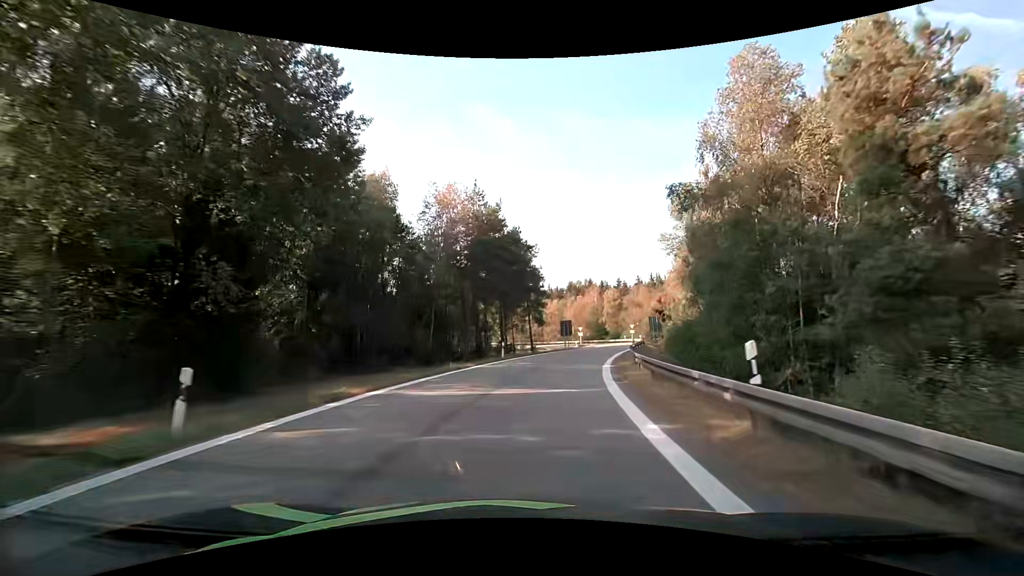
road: motorway_link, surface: asphalt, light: Day
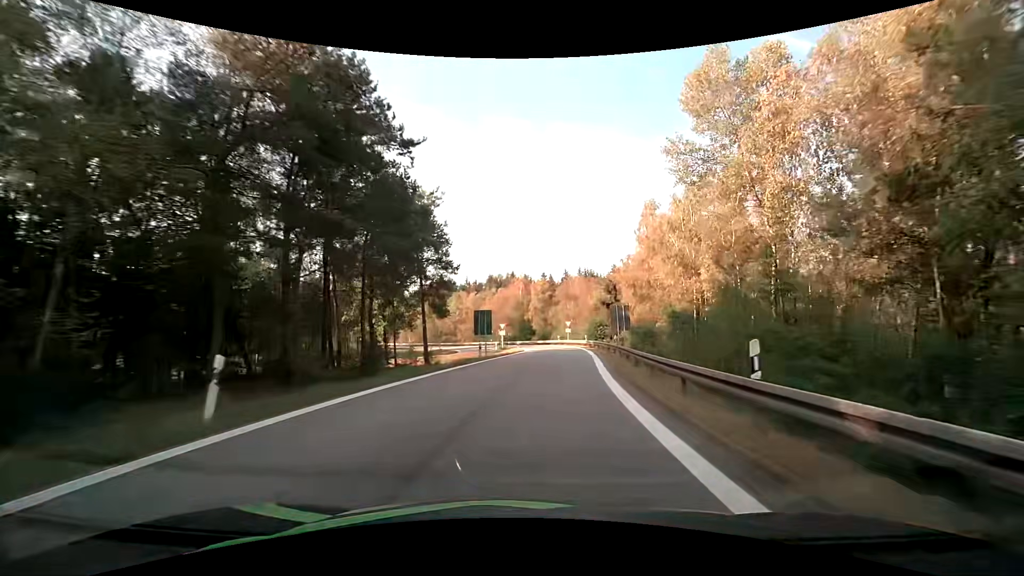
(+1.7, +23.5) m; +9°
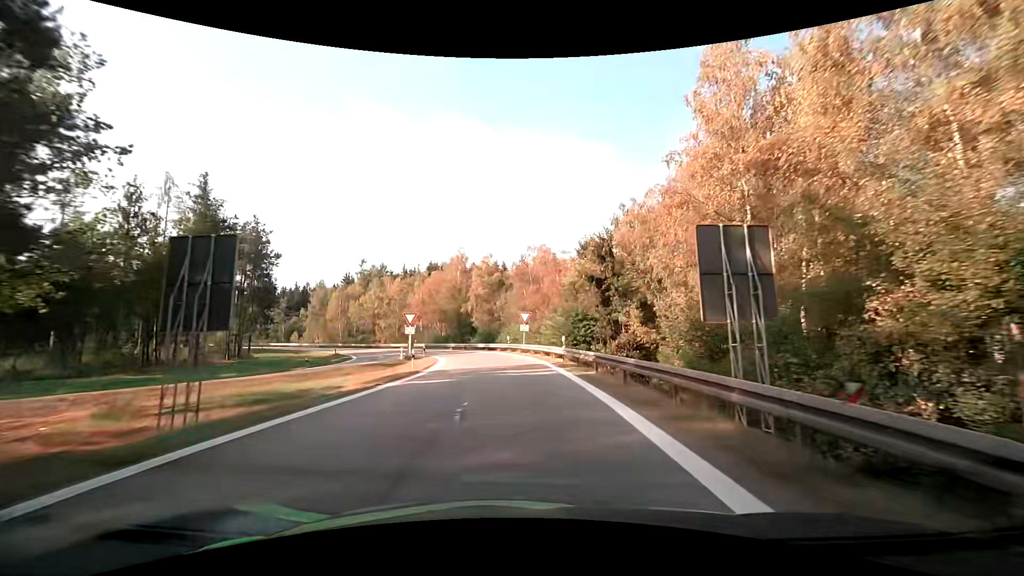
(+2.4, +29.5) m; +6°
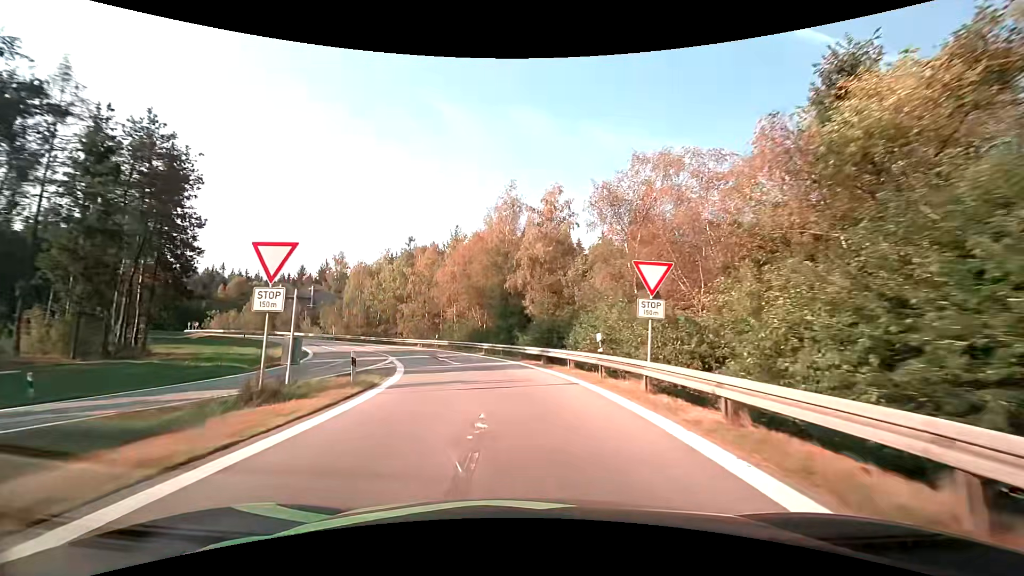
(-1.3, +28.9) m; -8°
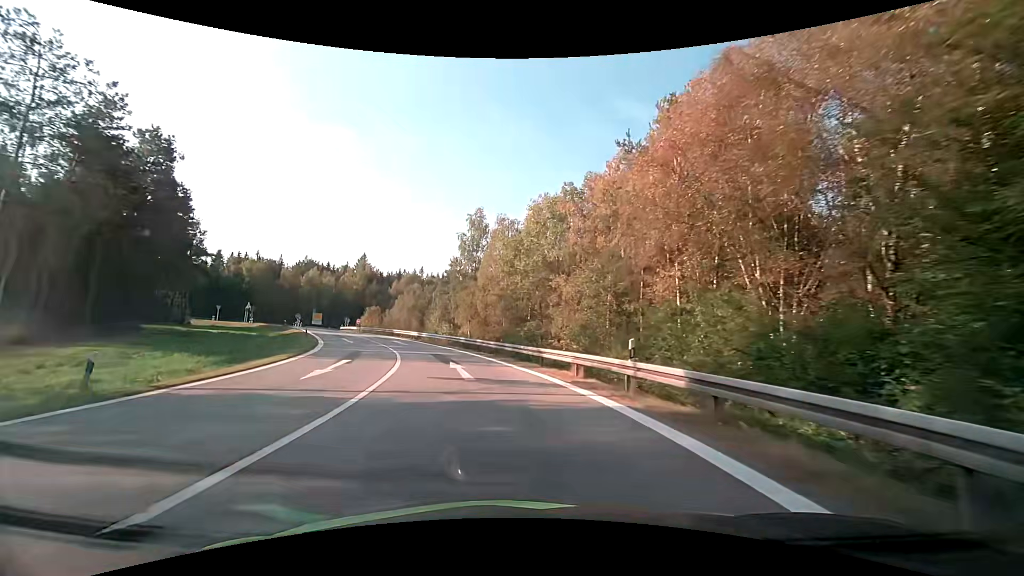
(-5.5, +33.5) m; -21°
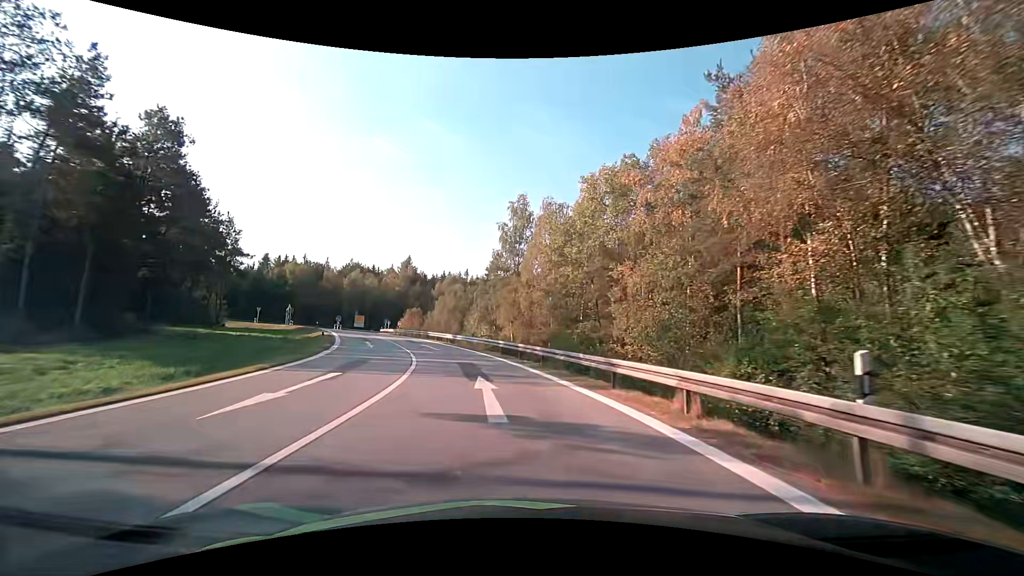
(-0.4, +6.4) m; -6°
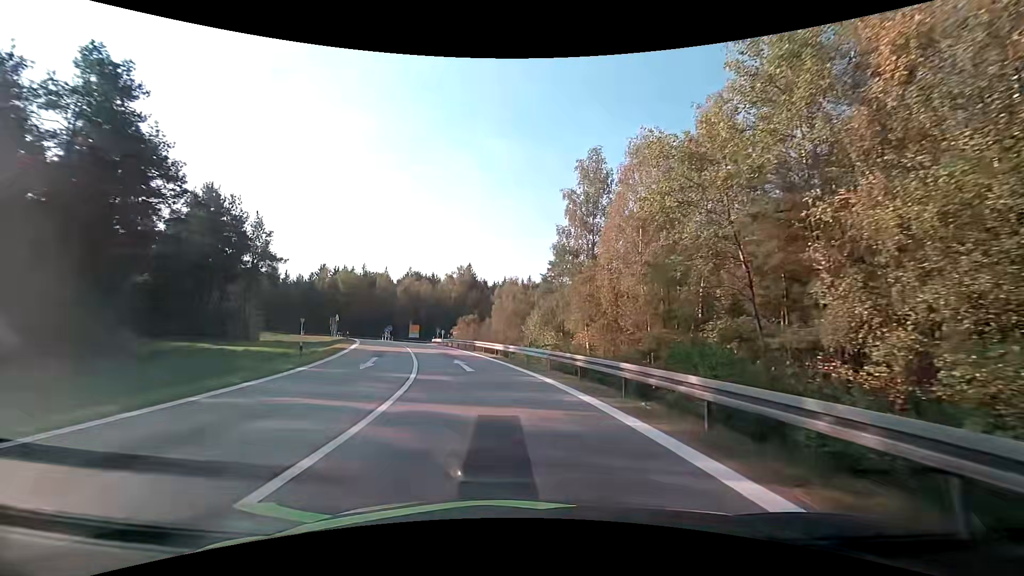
(-0.9, +12.9) m; -7°
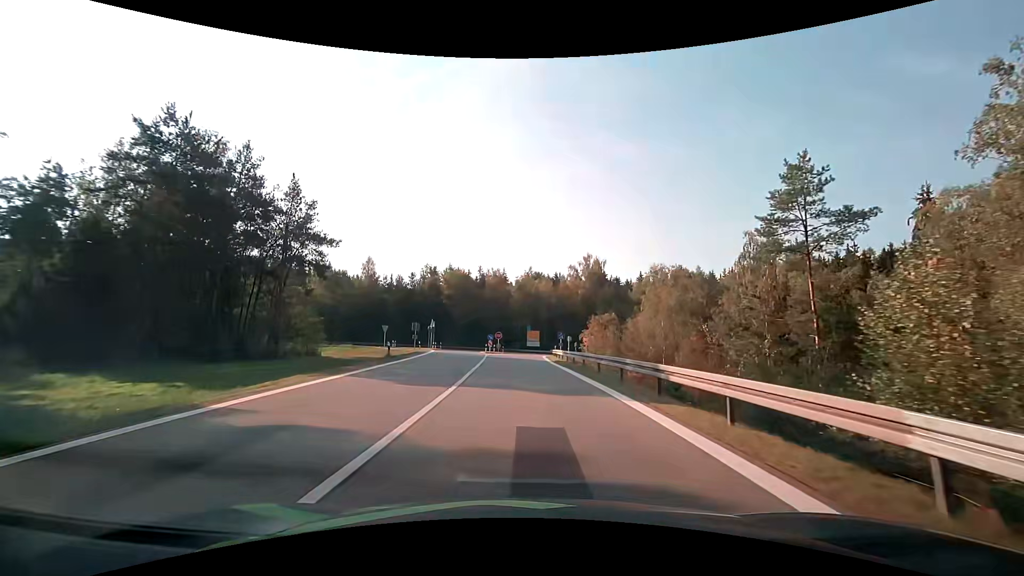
(-3.7, +26.2) m; -15°
